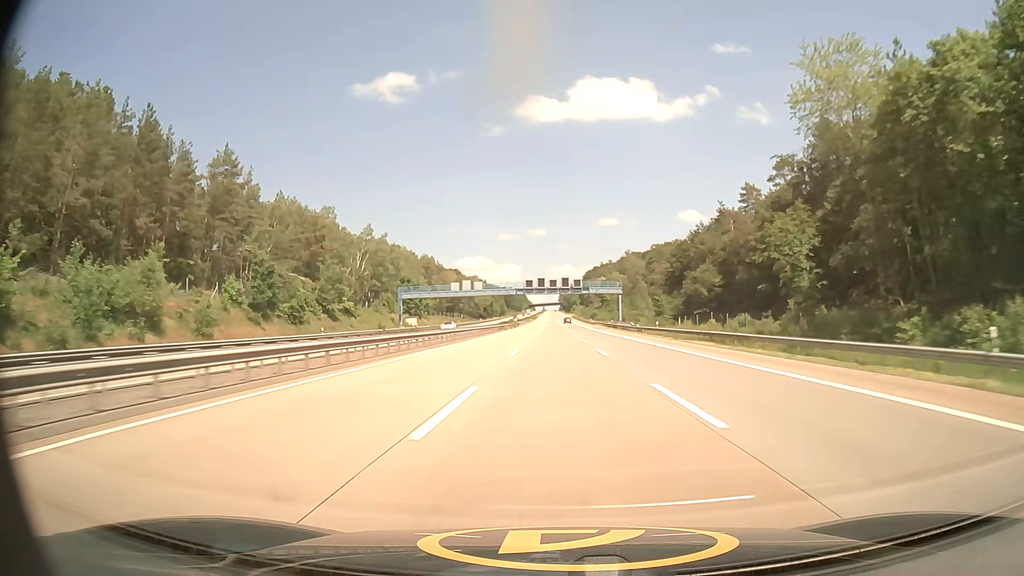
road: motorway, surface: asphalt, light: Day
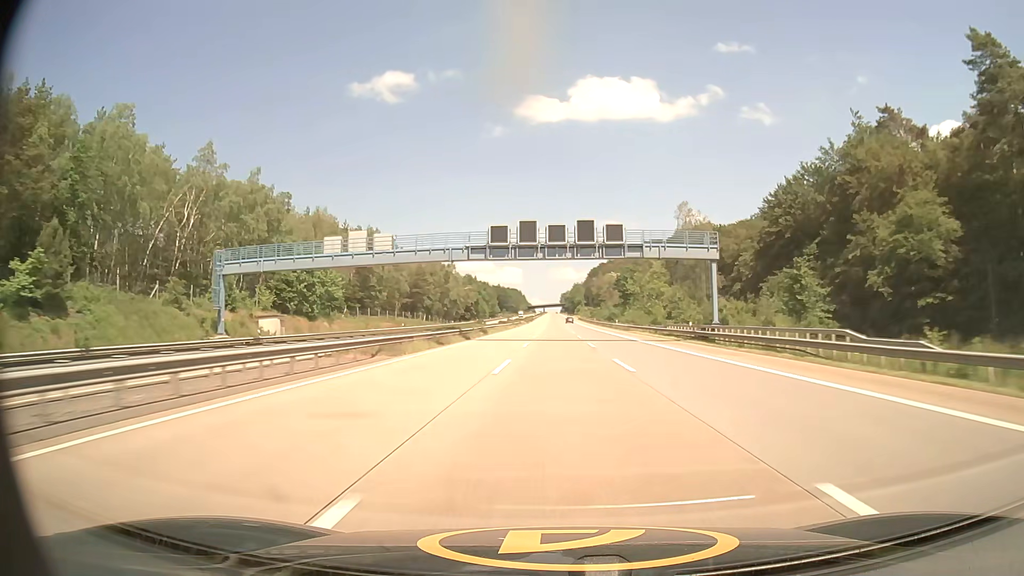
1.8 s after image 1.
(-0.2, +63.3) m; 0°
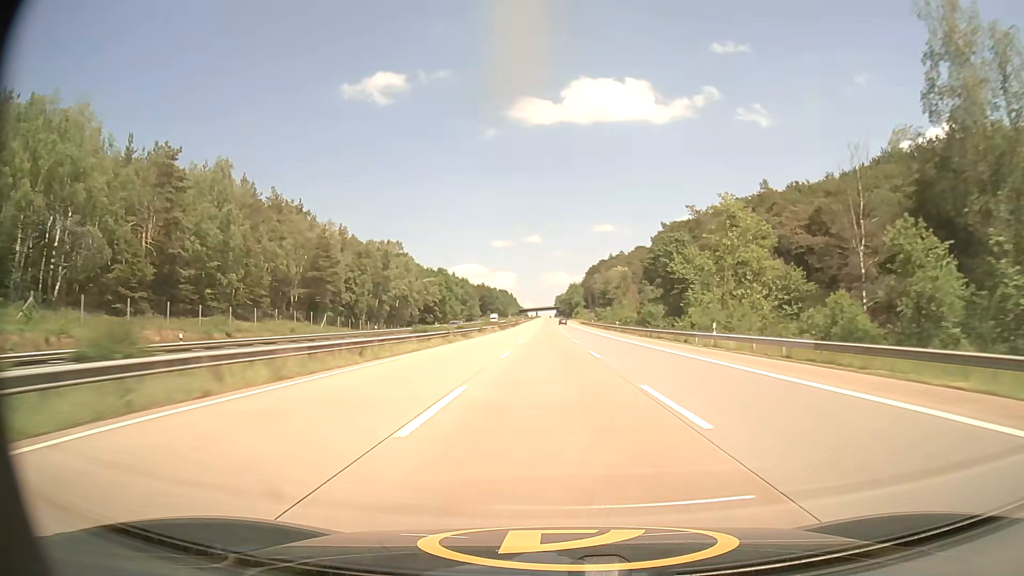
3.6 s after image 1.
(+0.2, +63.7) m; 0°
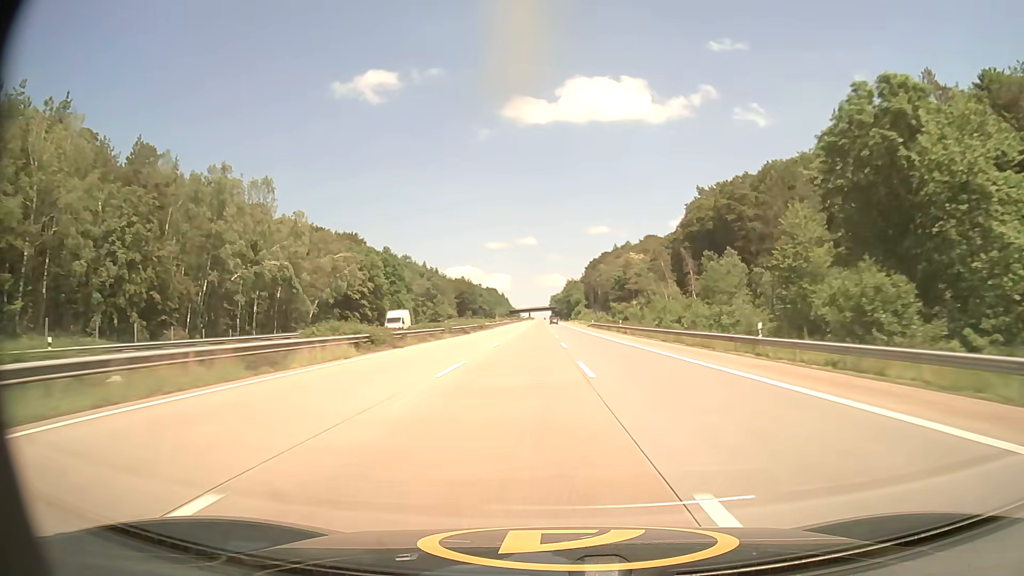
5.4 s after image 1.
(+0.4, +64.0) m; +1°
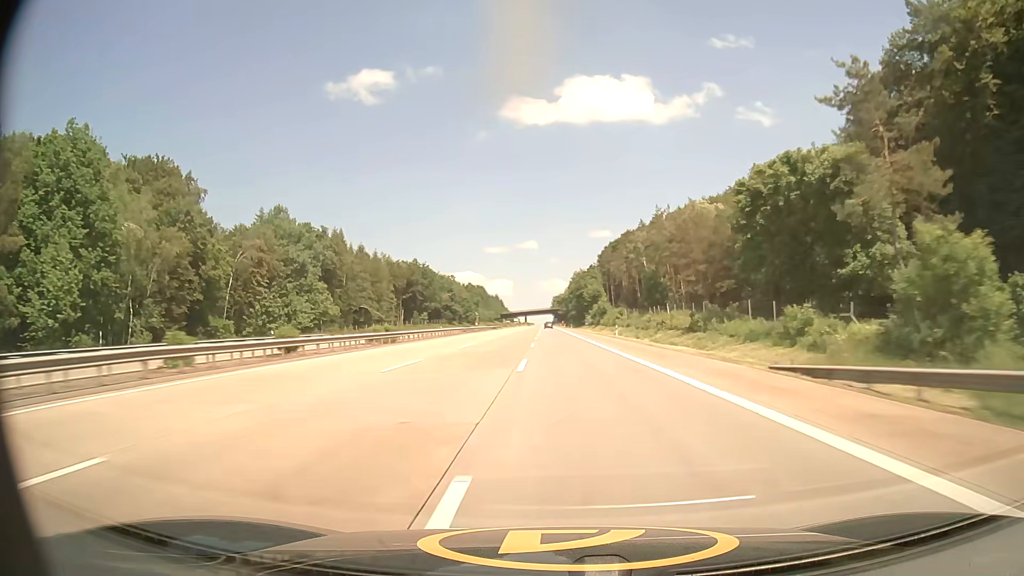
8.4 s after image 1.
(+0.3, +106.7) m; 0°
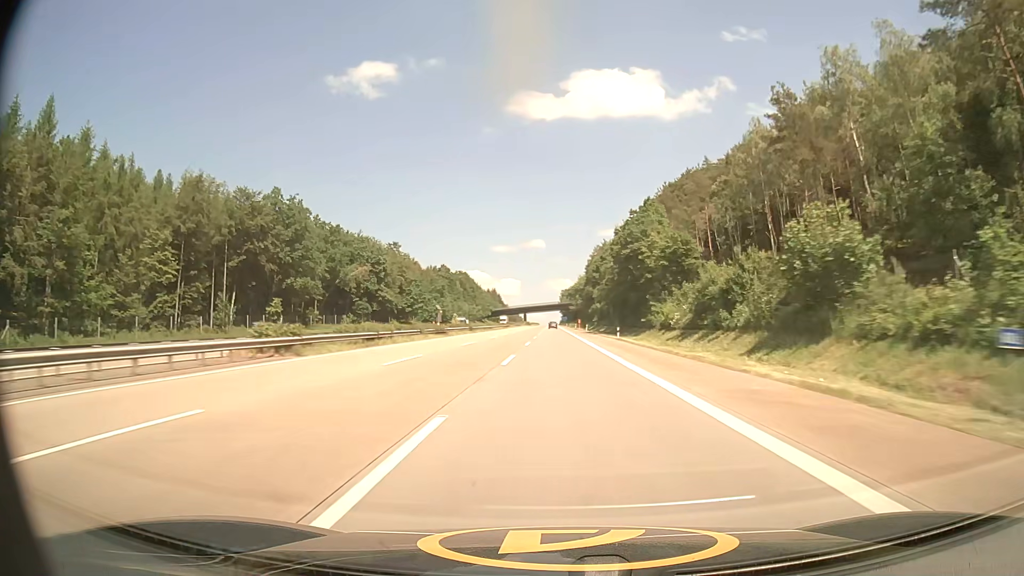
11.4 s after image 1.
(-0.7, +105.5) m; -1°
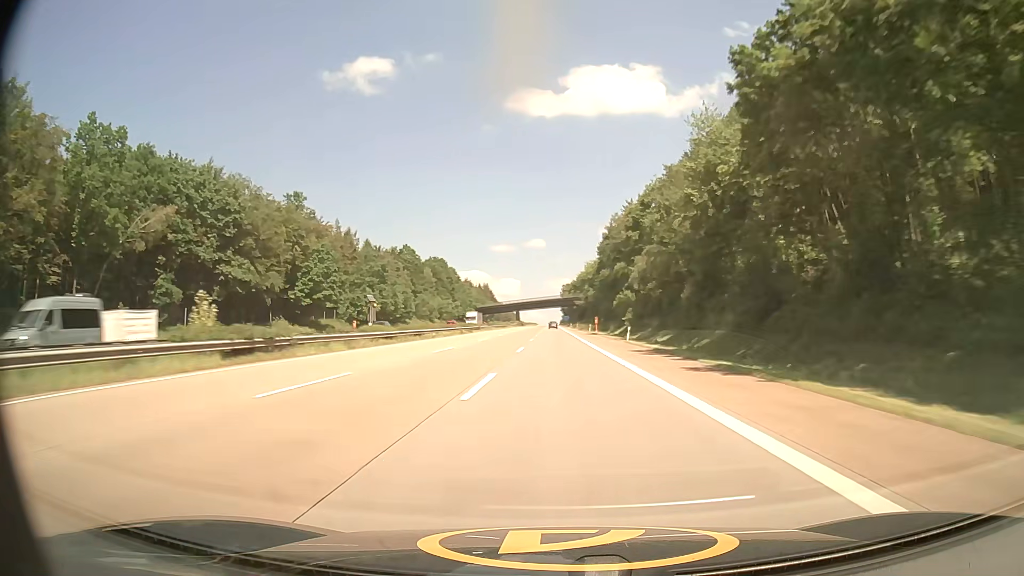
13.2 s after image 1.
(-0.1, +62.8) m; 0°
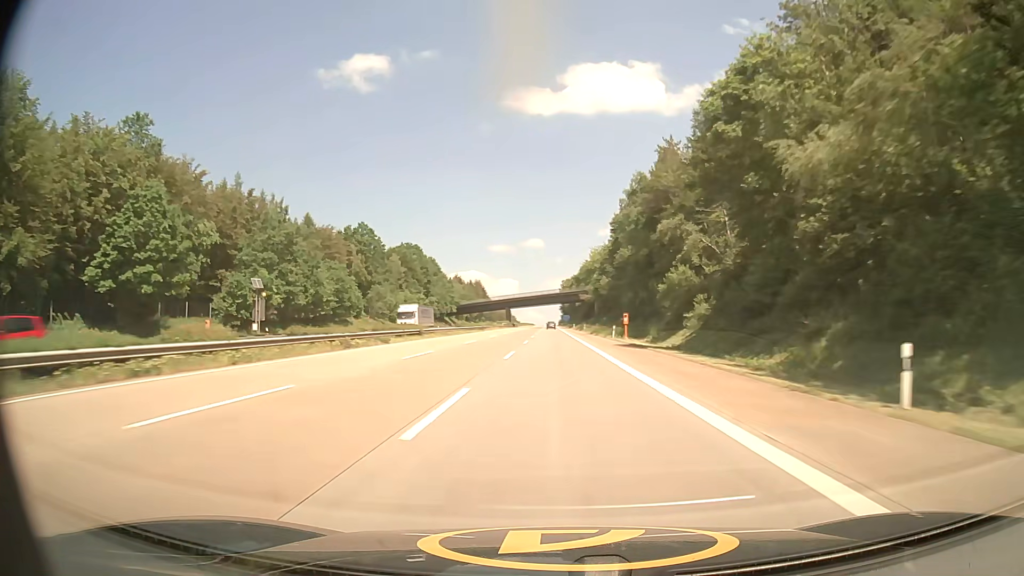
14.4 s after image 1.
(+0.1, +41.8) m; 0°
(0, +10) (0, +20) (0, +30) (0, +40) (0, +50) (0, +60) (0, +70) (0, +80) (0, +90) (0, +100) m
